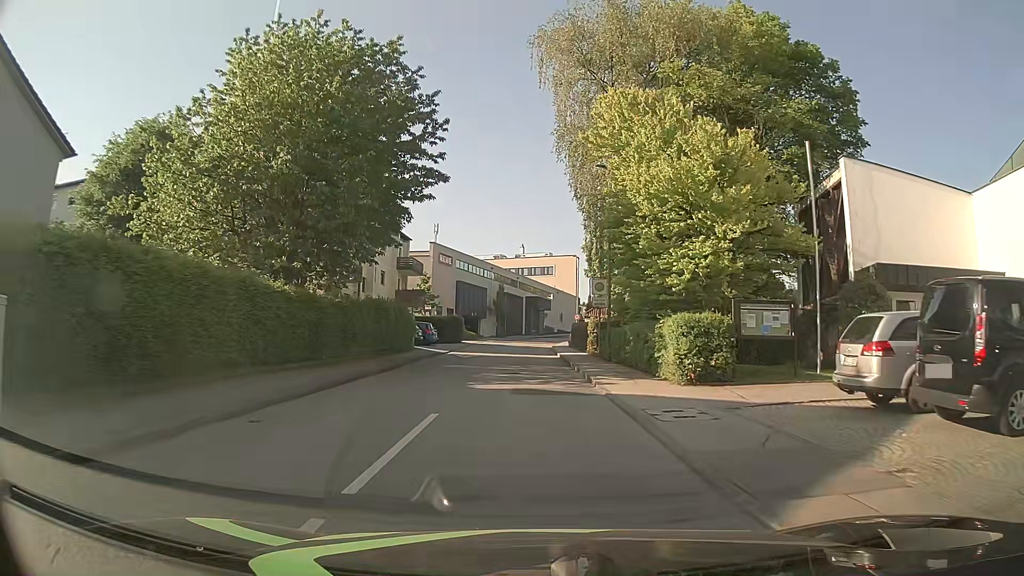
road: unclassified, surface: asphalt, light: Day
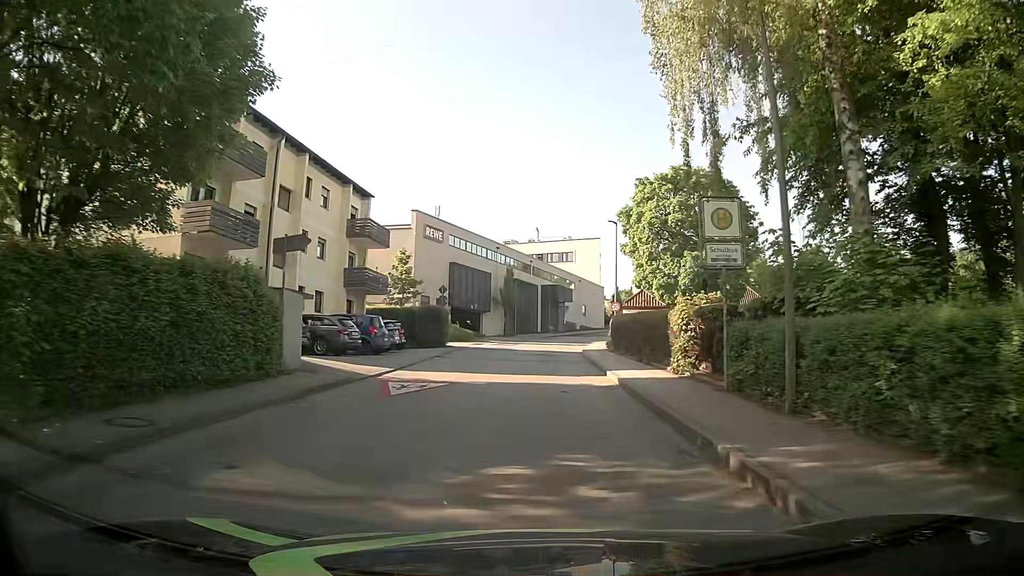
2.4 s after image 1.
(-0.1, +19.2) m; -1°
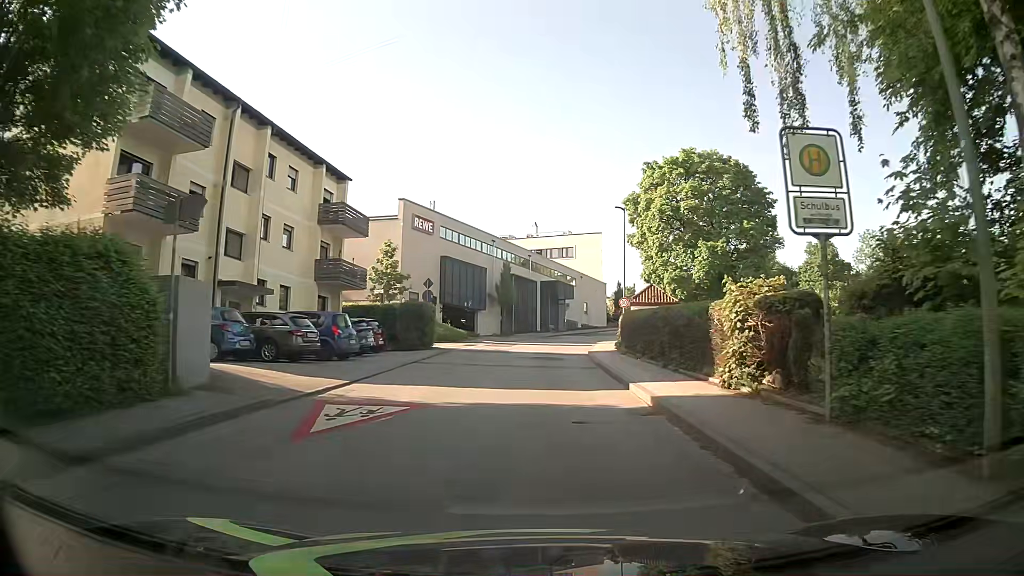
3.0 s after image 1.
(0.0, +4.8) m; +1°
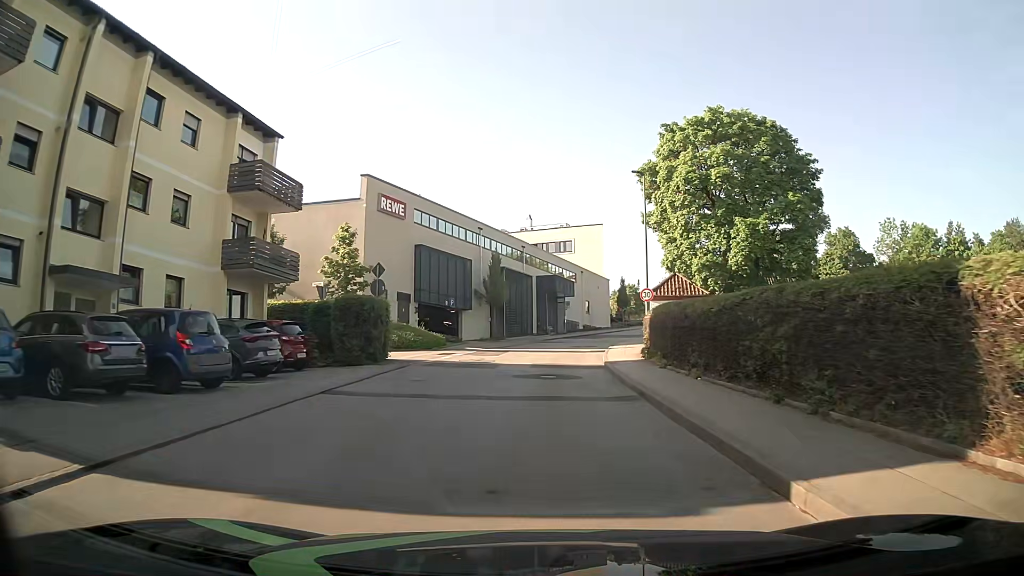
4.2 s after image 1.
(-0.1, +9.6) m; -2°
